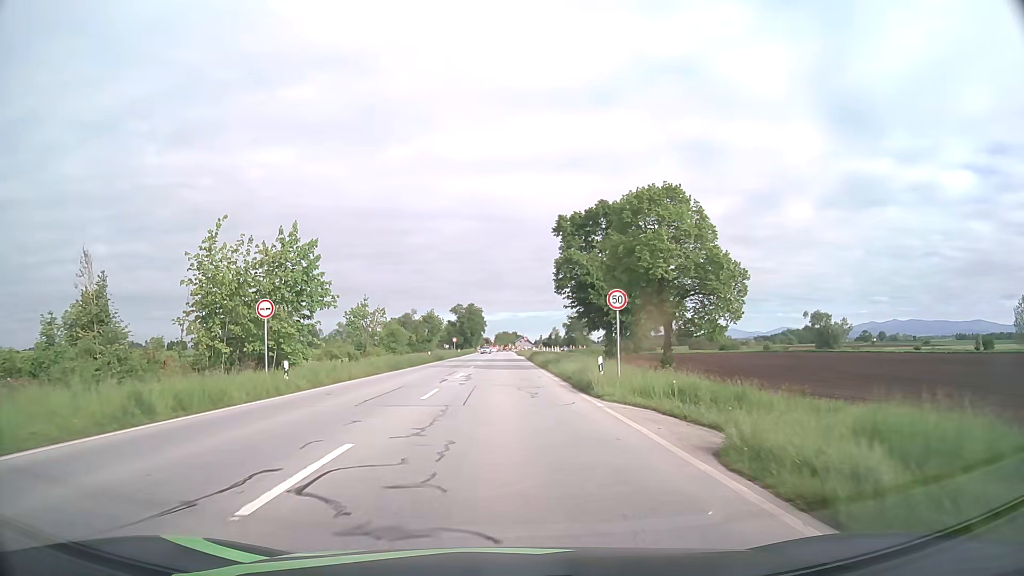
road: primary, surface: asphalt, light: Day
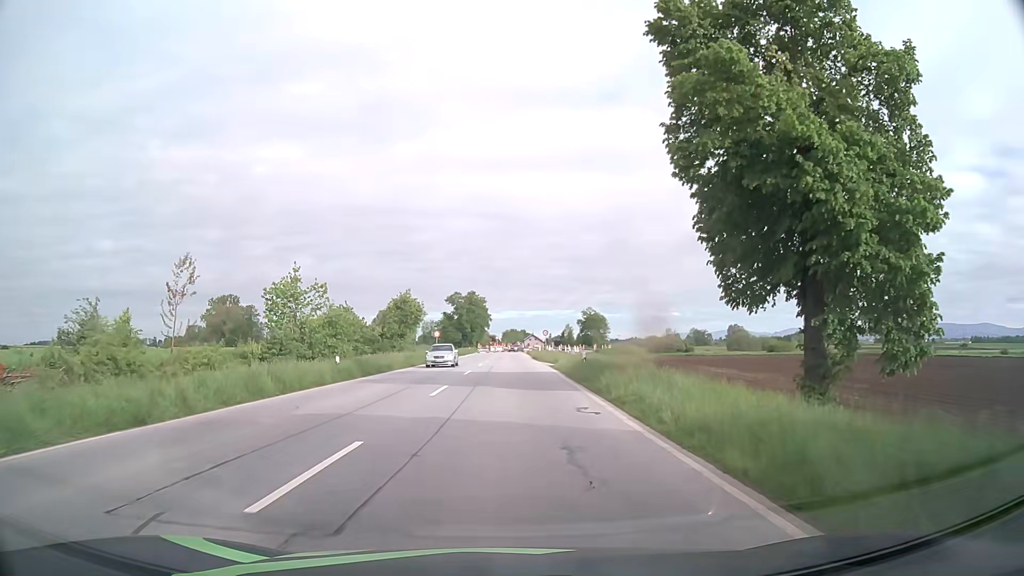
(-0.1, +36.7) m; -1°
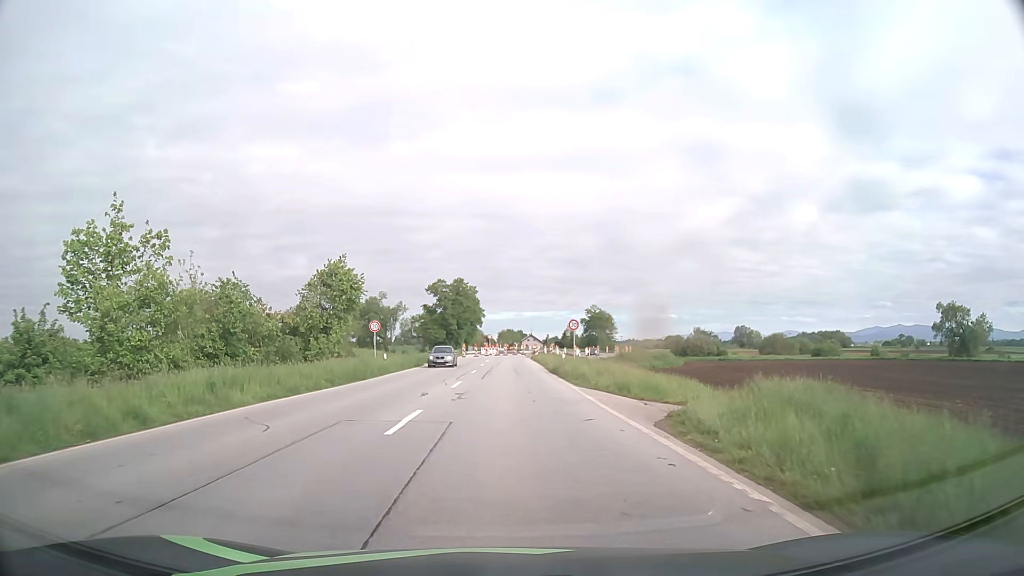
(+0.1, +31.6) m; 0°
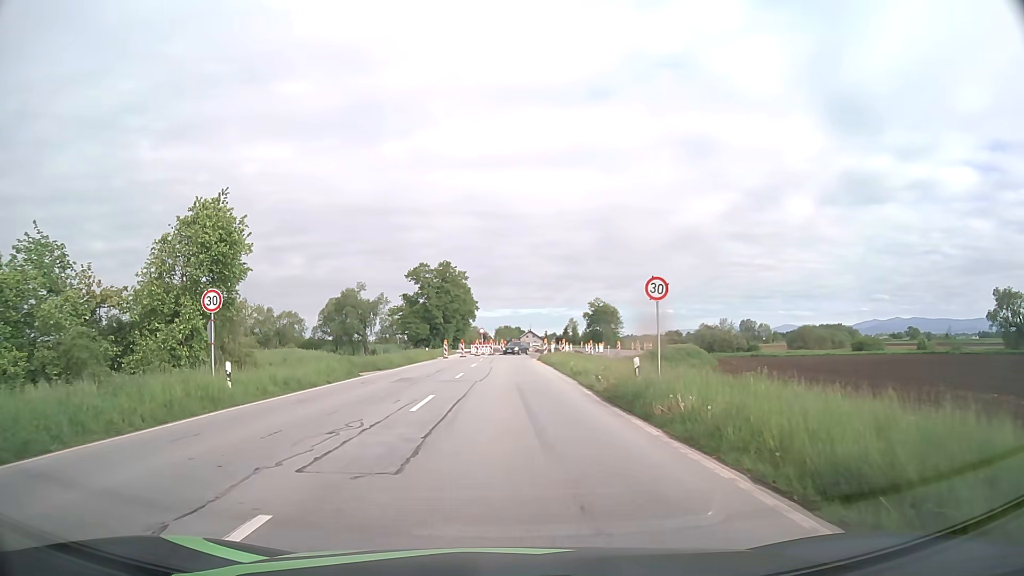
(+0.1, +21.5) m; 0°
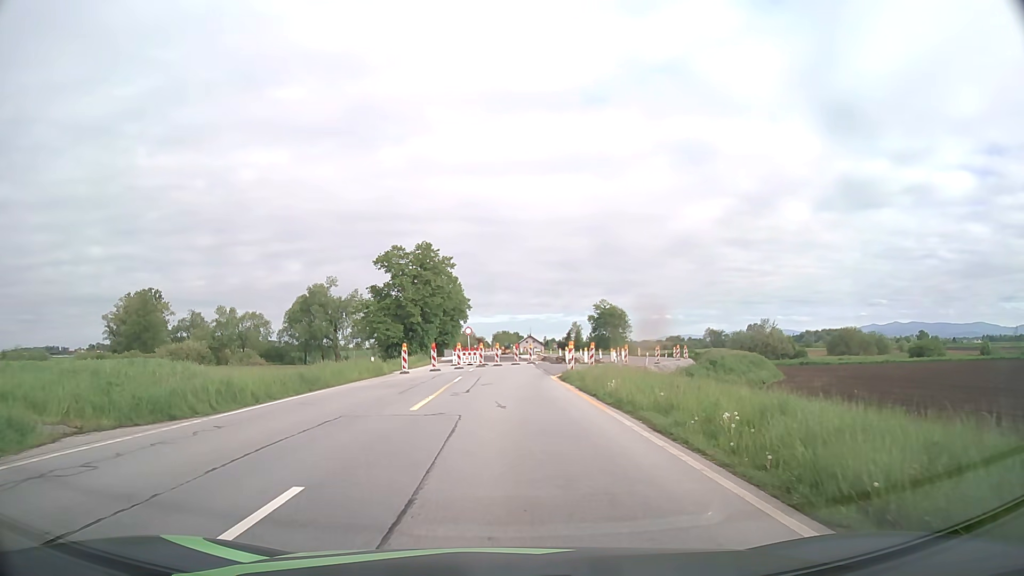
(0.0, +23.5) m; 0°
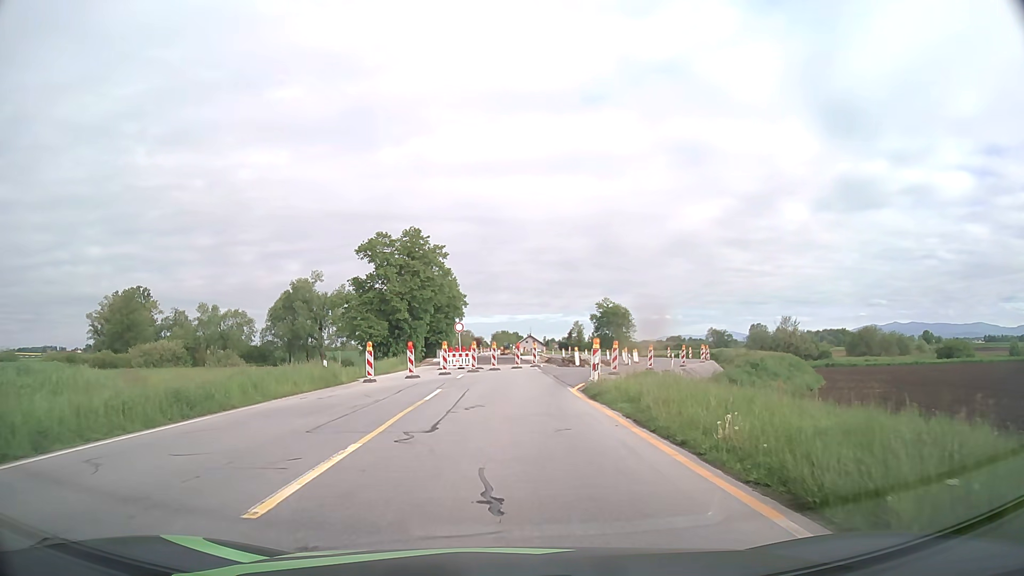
(0.0, +9.4) m; 0°
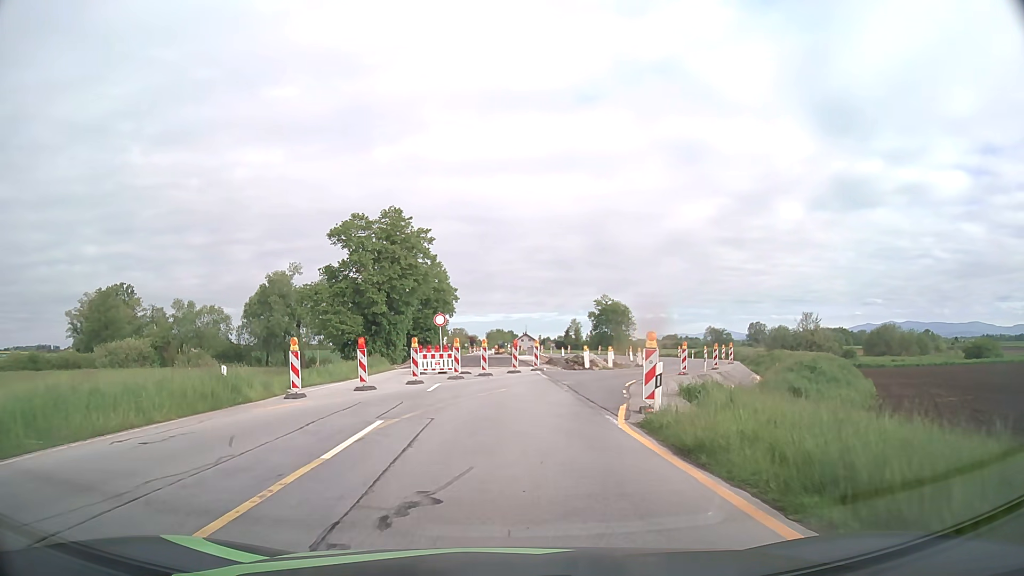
(0.0, +9.5) m; +1°
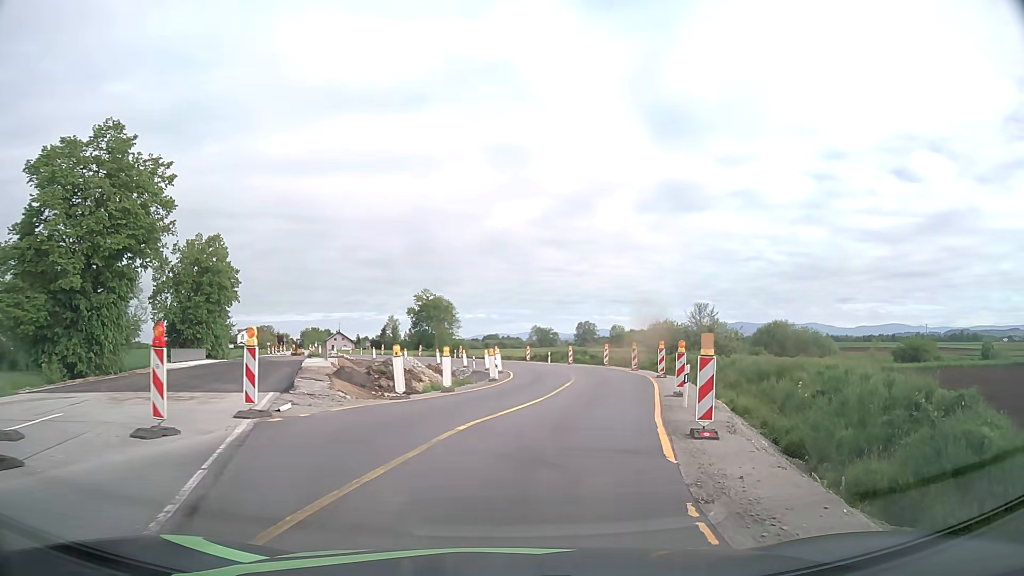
(+2.3, +23.8) m; +14°
(+1, +10) (+2, +20) (+4, +30) (+5, +40) (+6, +50) (+4, +60) (+2, +69) (-1, +79) (-6, +87) (-12, +95) m
